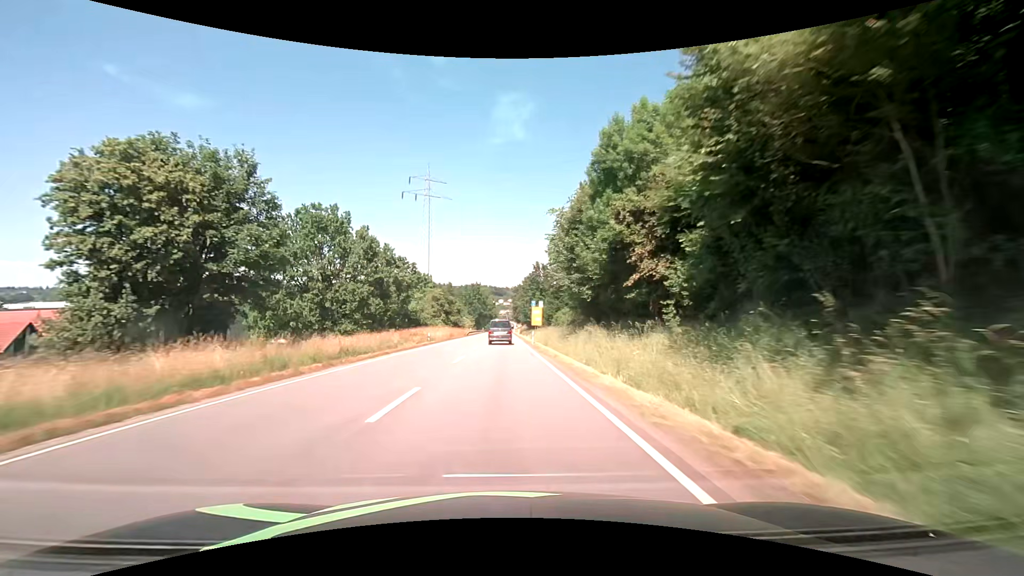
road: primary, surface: asphalt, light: Day
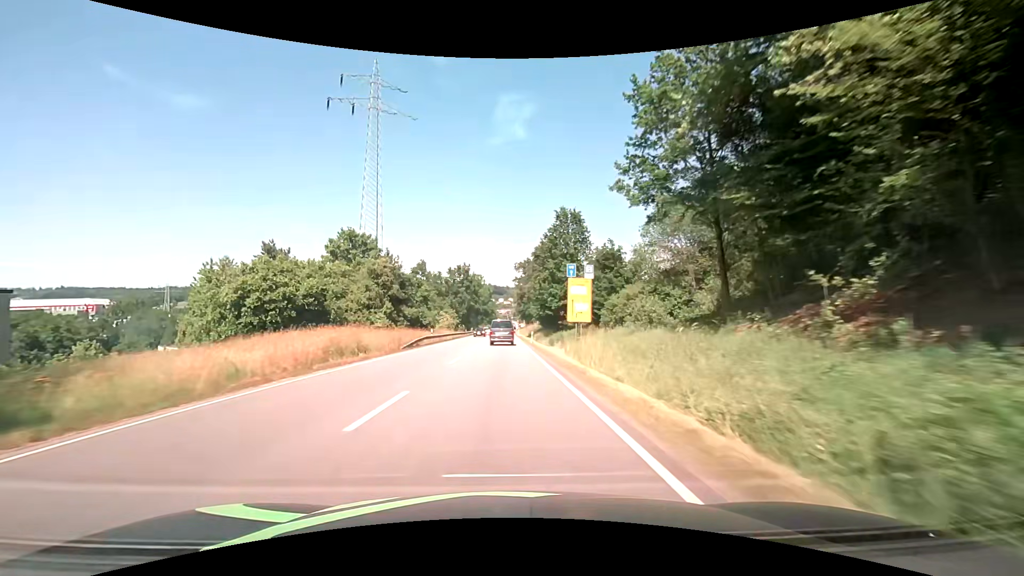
(-0.1, +48.5) m; 0°
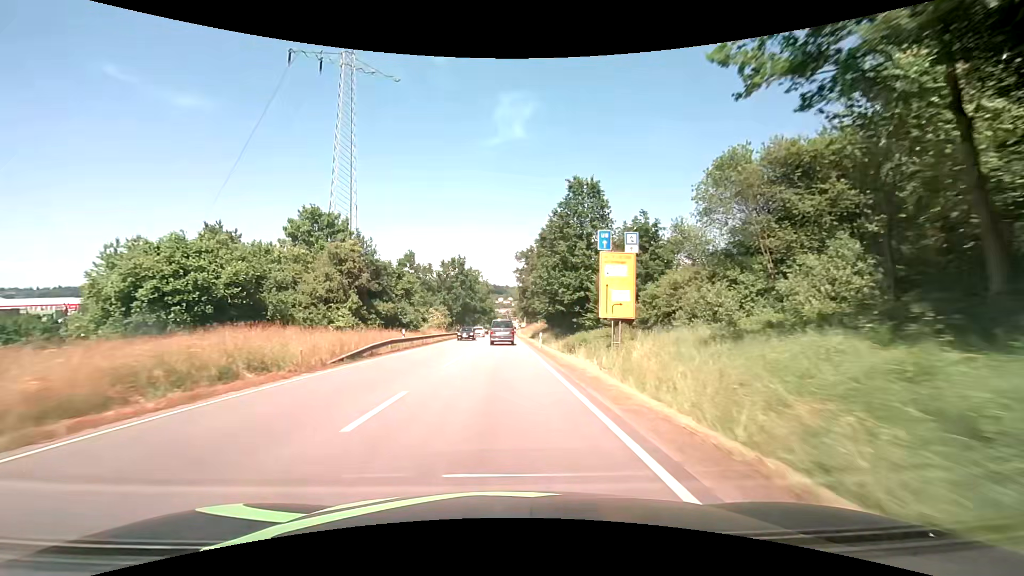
(0.0, +12.0) m; 0°
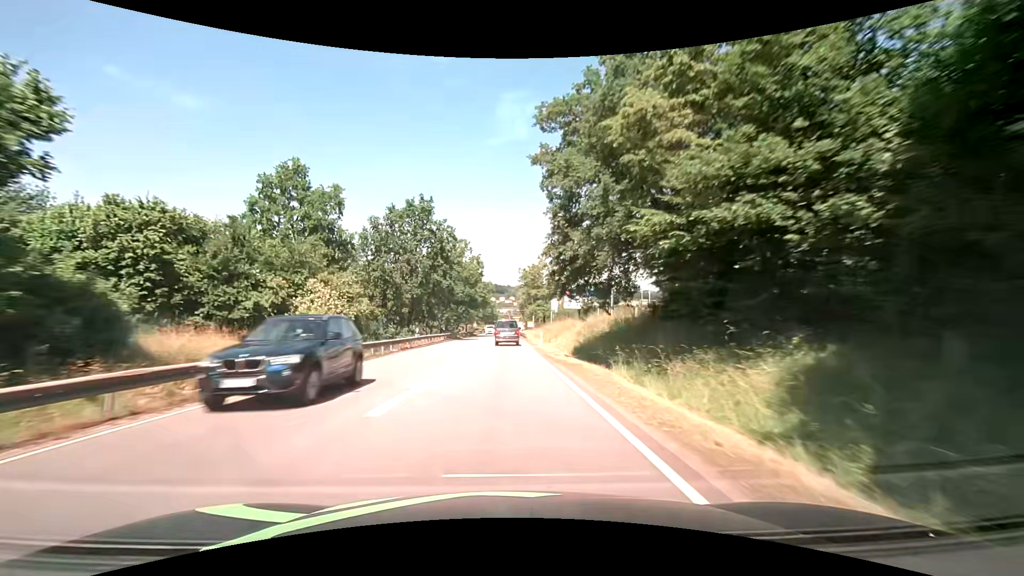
(-0.1, +48.1) m; -1°
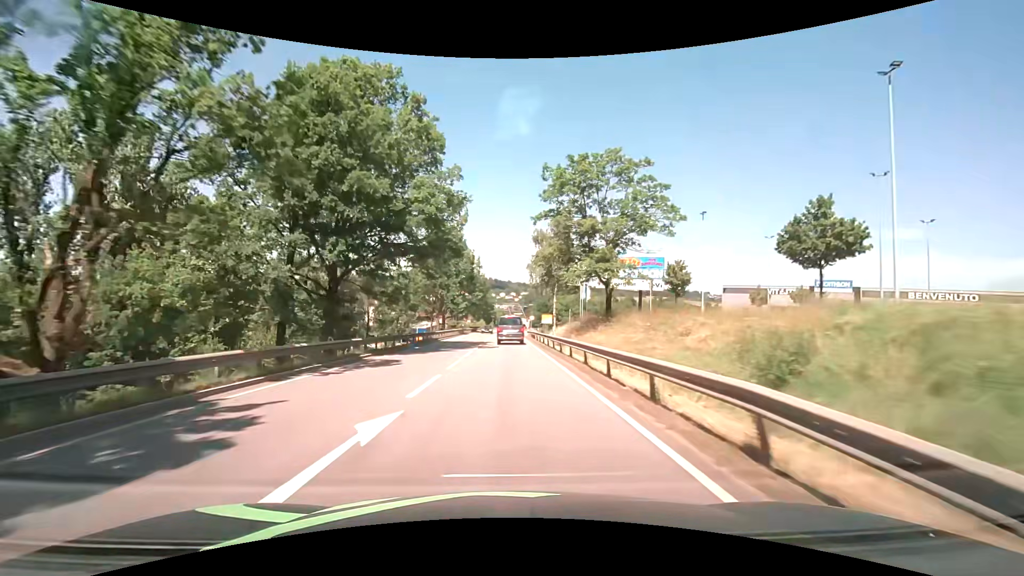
(+0.5, +58.7) m; +1°
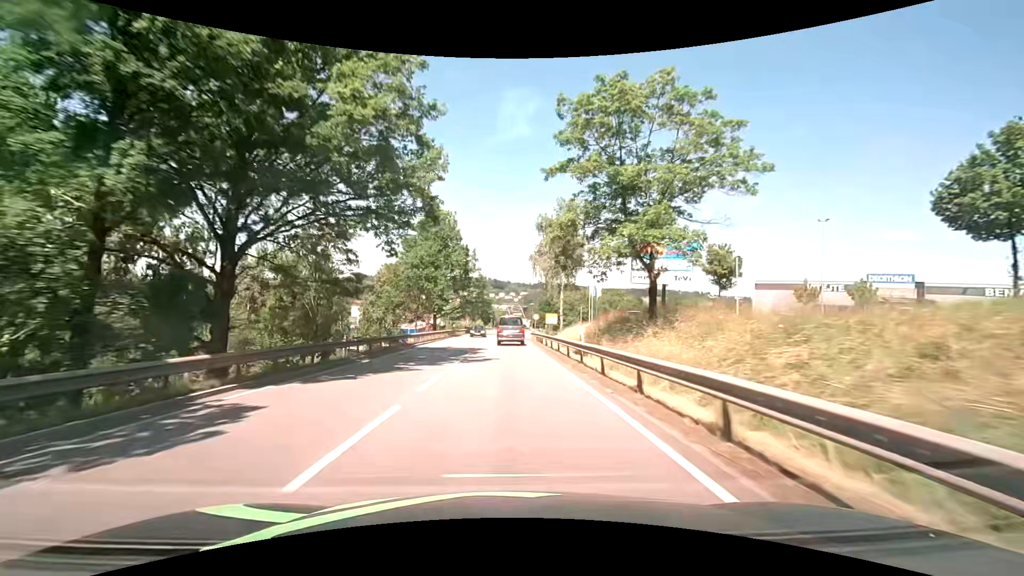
(0.0, +11.0) m; 0°
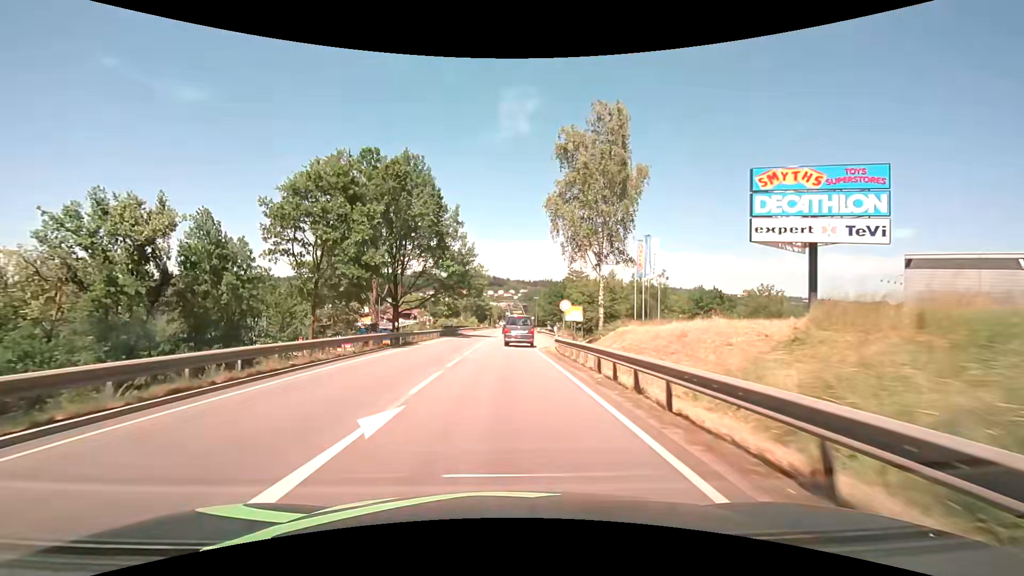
(0.0, +29.6) m; 0°
(0, +10) (0, +20) (0, +30) (+1, +40) (+2, +50) (+3, +60) (+3, +70) (+3, +80) (+3, +90) (+3, +100) m
